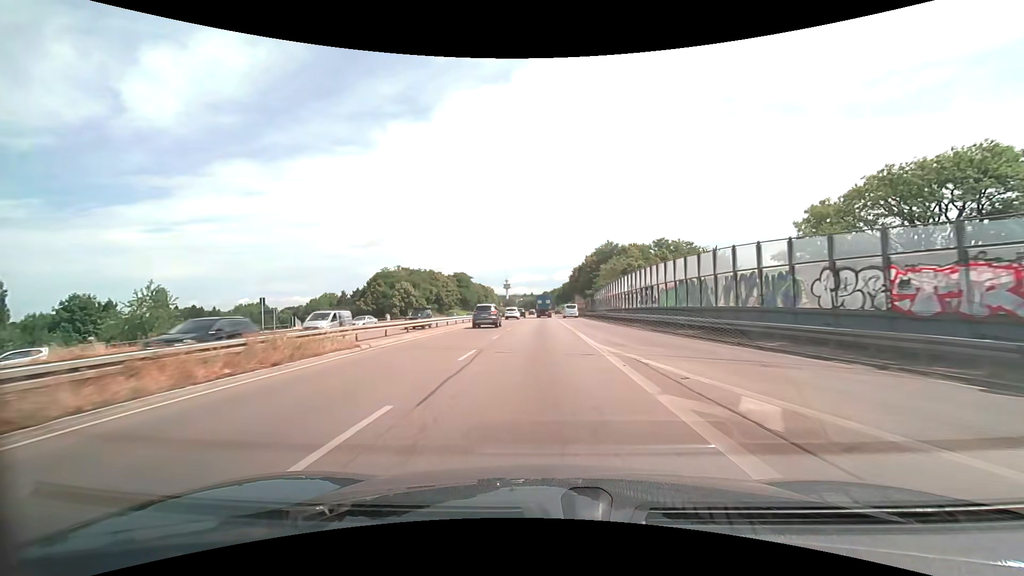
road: trunk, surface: asphalt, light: Day
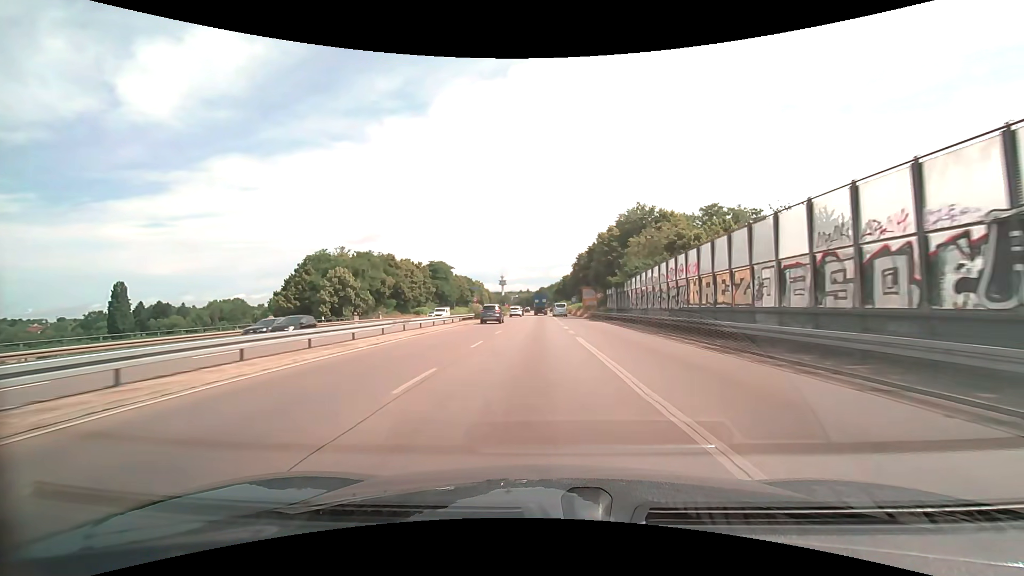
(+0.1, +31.8) m; 0°
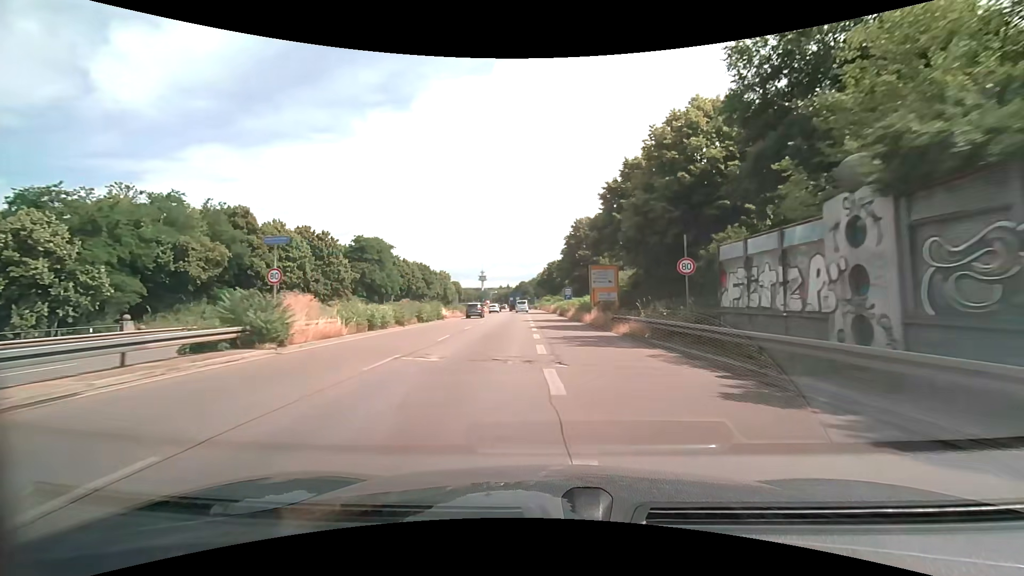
(+0.8, +41.9) m; +2°
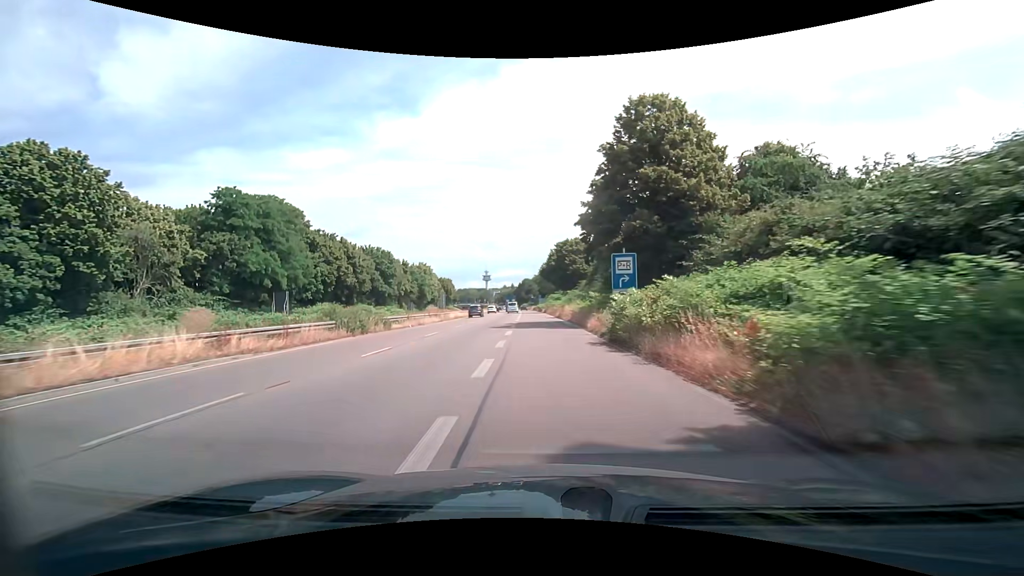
(-0.1, +41.0) m; -1°
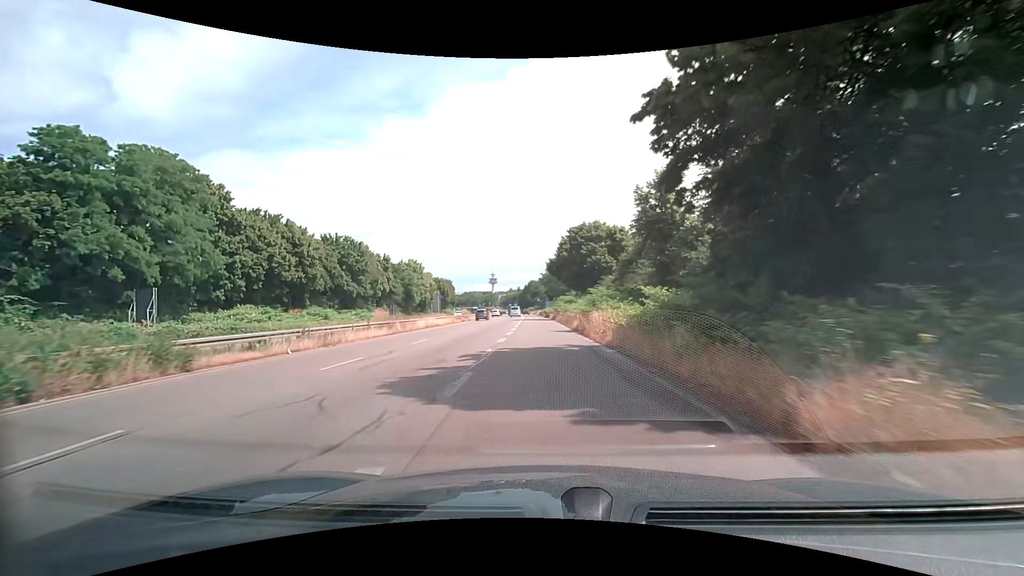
(-0.2, +20.1) m; -1°
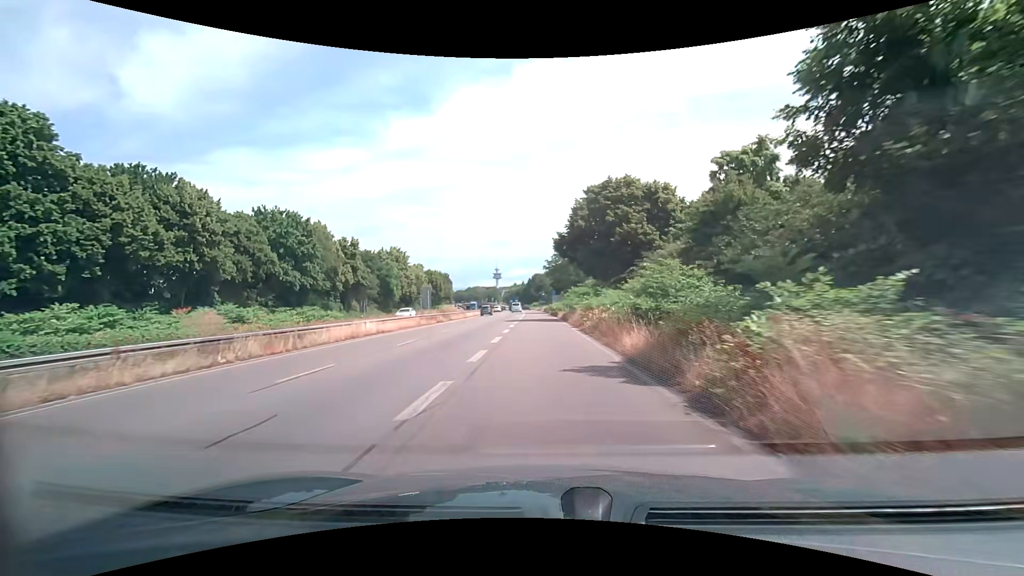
(0.0, +19.7) m; 0°
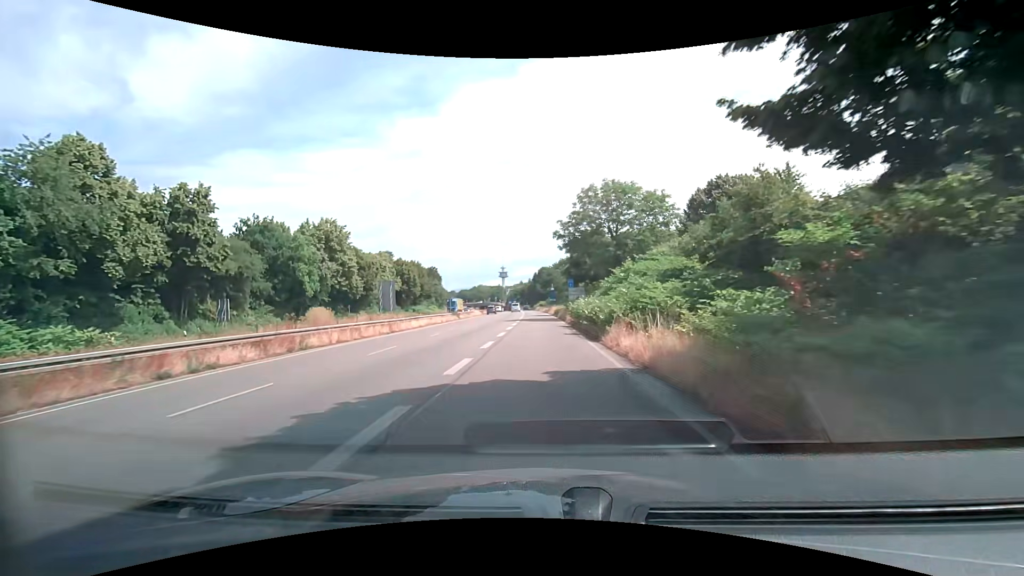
(-0.6, +38.8) m; -1°
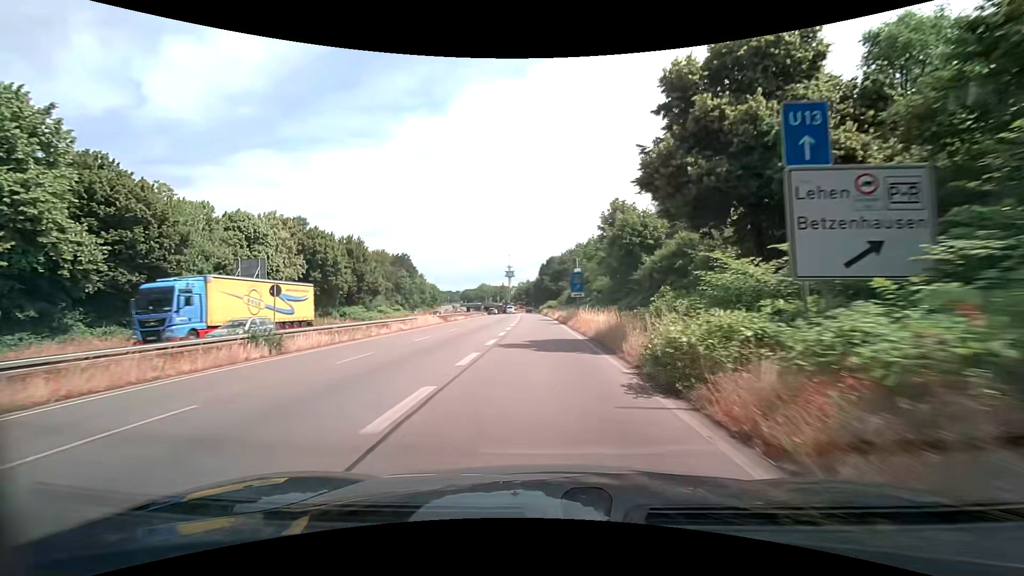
(-0.6, +47.3) m; -1°
(0, +10) (0, +20) (0, +30) (0, +40) (-1, +50) (-1, +60) (-1, +70) (-2, +80) (-2, +90) (-3, +100) m
